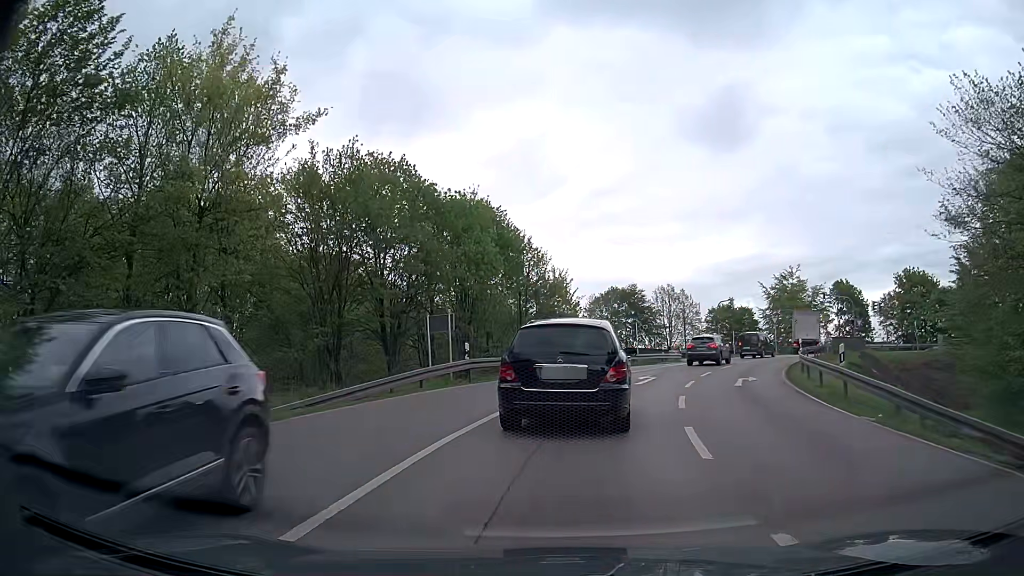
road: primary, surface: asphalt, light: Day
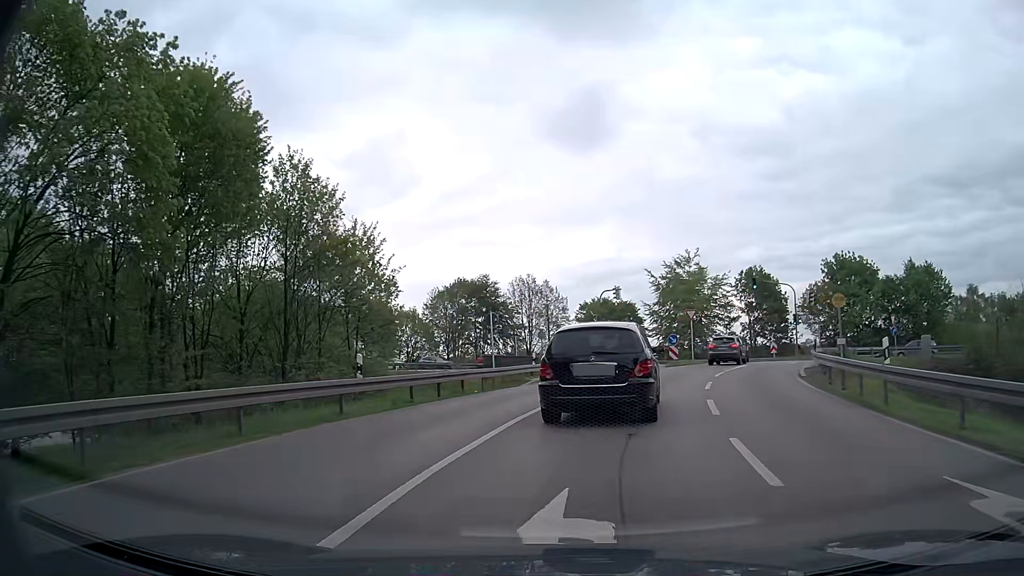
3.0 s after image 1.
(+1.8, +20.0) m; +12°
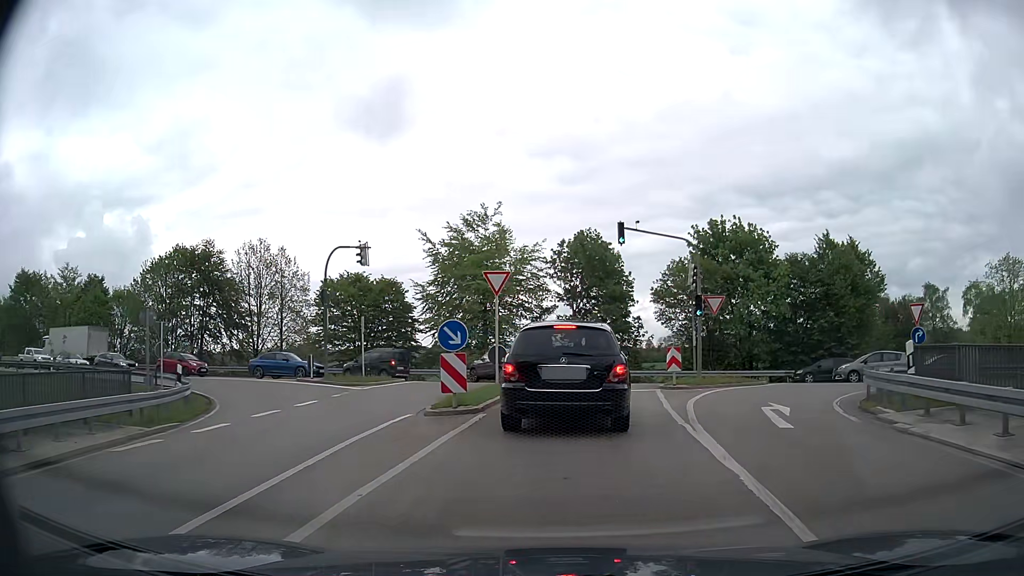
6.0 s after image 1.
(+3.9, +24.6) m; +18°
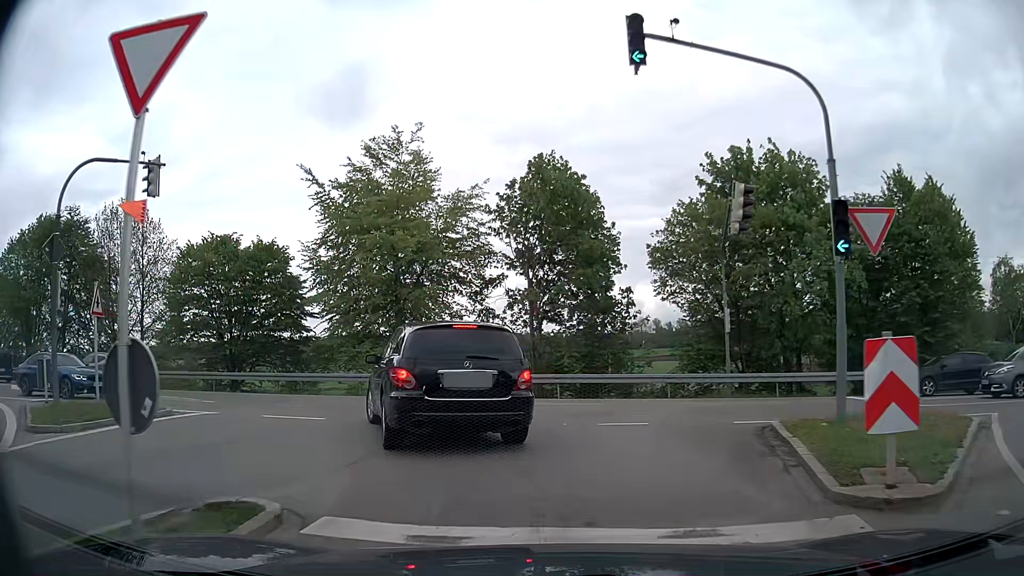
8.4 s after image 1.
(+0.9, +16.3) m; +4°
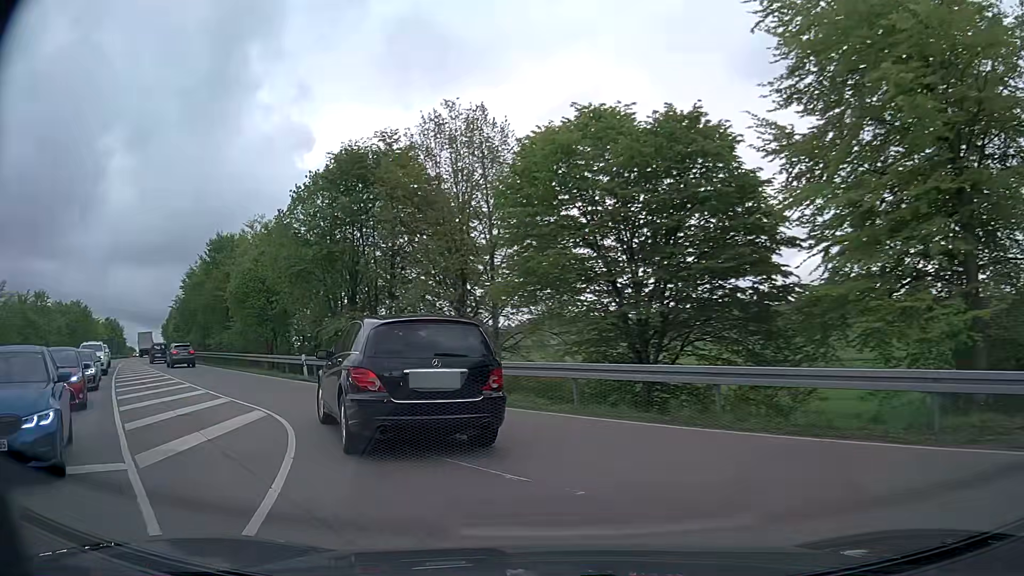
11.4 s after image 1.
(-4.9, +17.2) m; -38°
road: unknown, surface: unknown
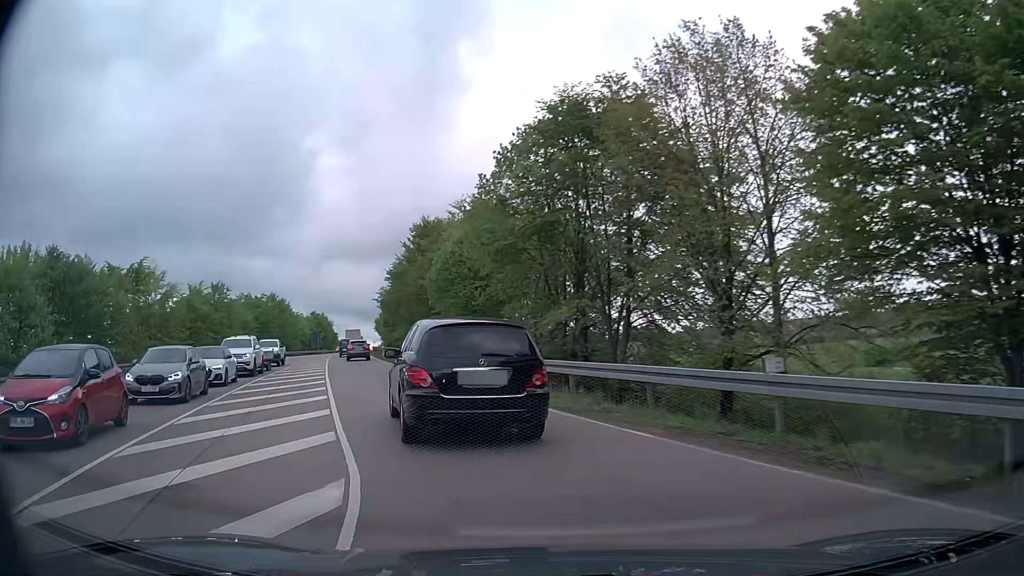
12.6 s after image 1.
(-1.5, +7.9) m; -22°
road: primary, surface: asphalt
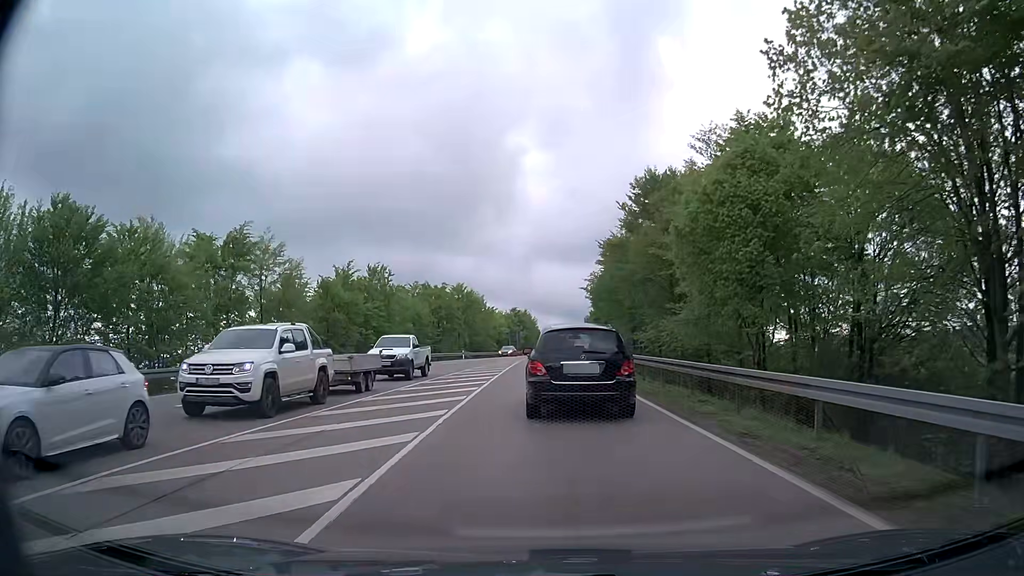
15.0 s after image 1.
(-3.7, +18.5) m; -18°
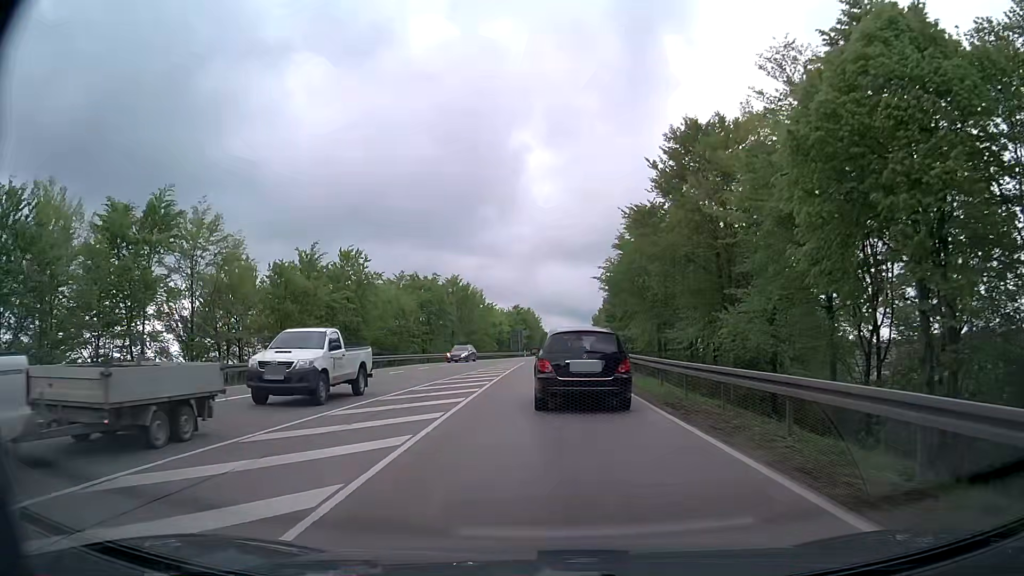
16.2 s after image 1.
(0.0, +11.4) m; -1°
(0, +10) (0, +20) (0, +30) (+1, +40) (+1, +50) (+1, +60) (+1, +70) (+2, +80) (+2, +90) (+3, +100) m
